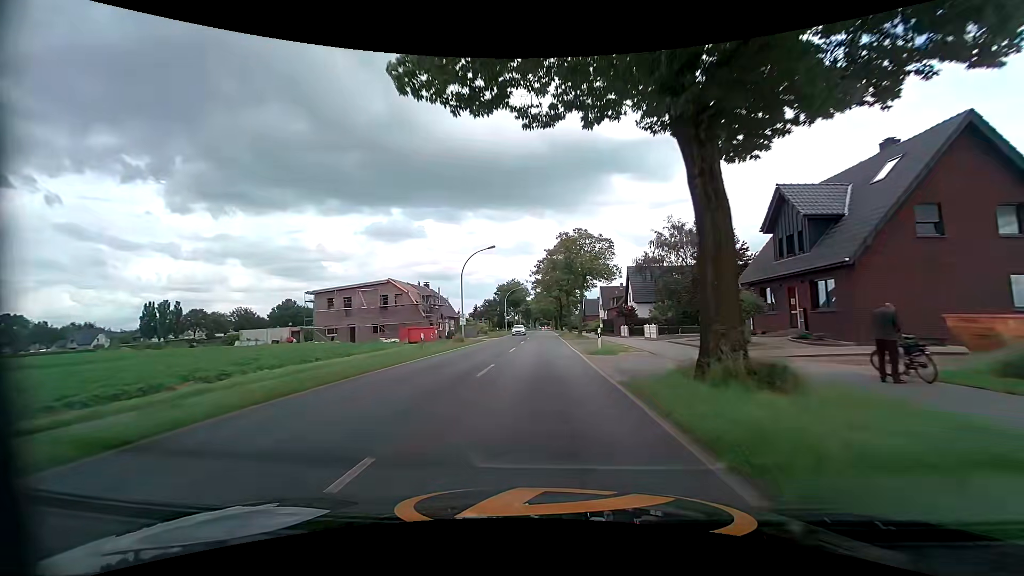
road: tertiary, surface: asphalt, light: Day
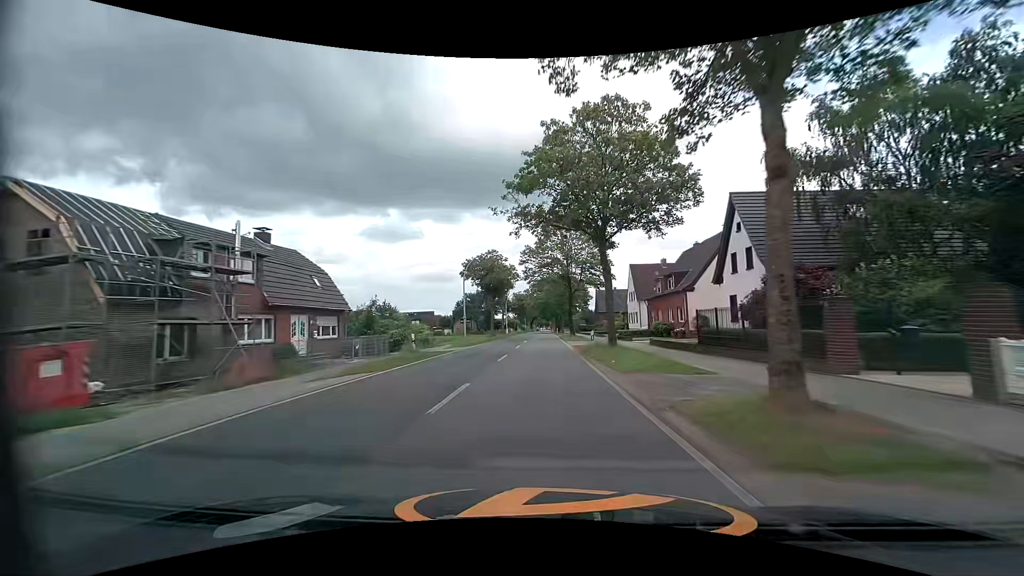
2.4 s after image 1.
(0.0, +40.9) m; 0°
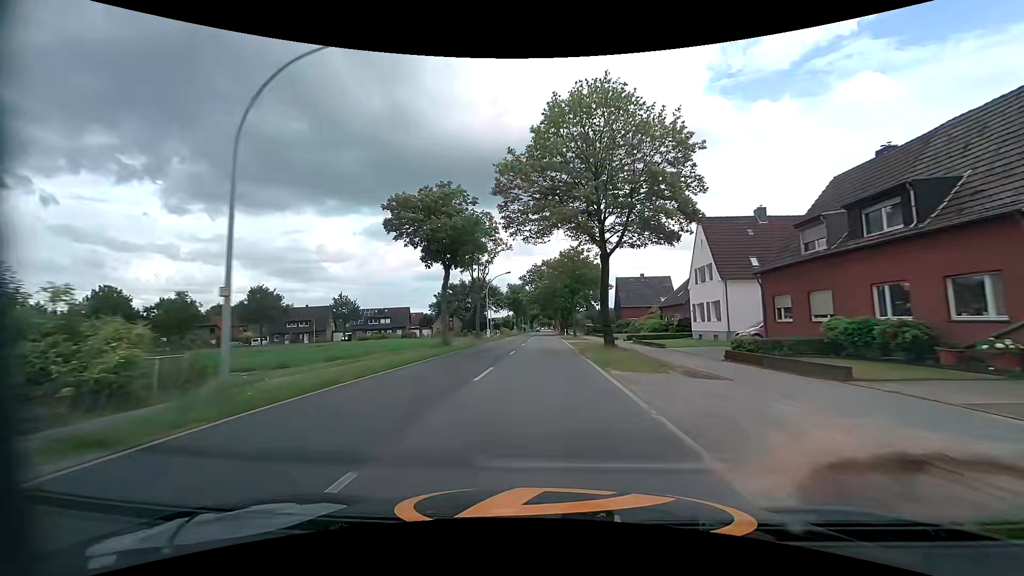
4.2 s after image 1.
(0.0, +30.8) m; 0°
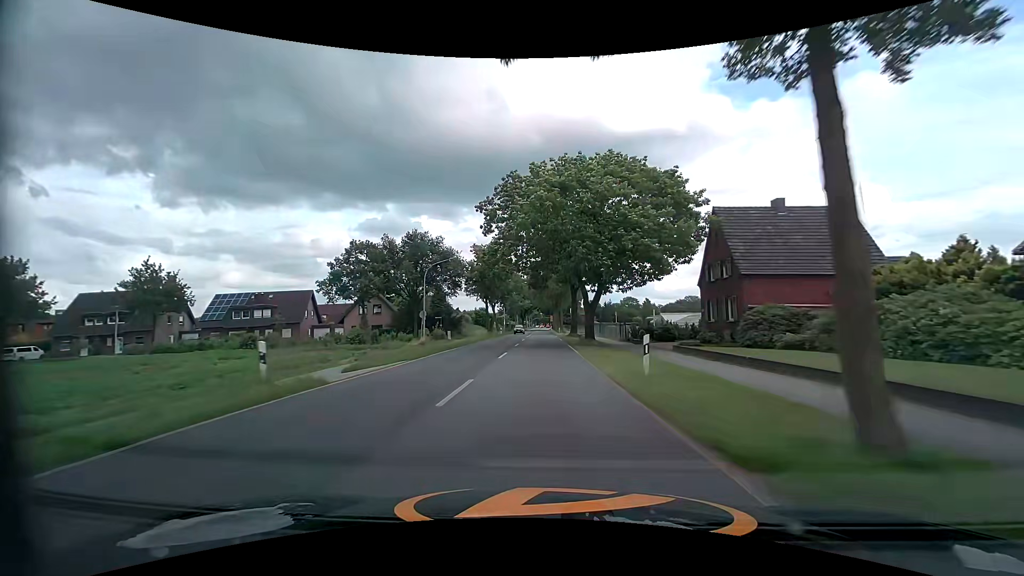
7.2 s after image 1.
(+0.4, +51.8) m; +1°
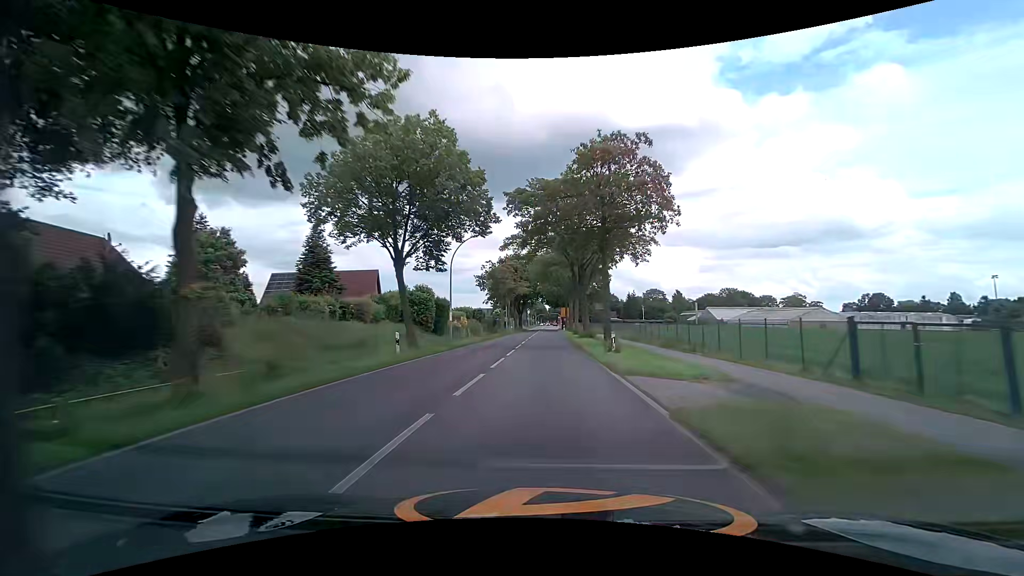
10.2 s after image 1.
(-0.4, +52.5) m; -1°
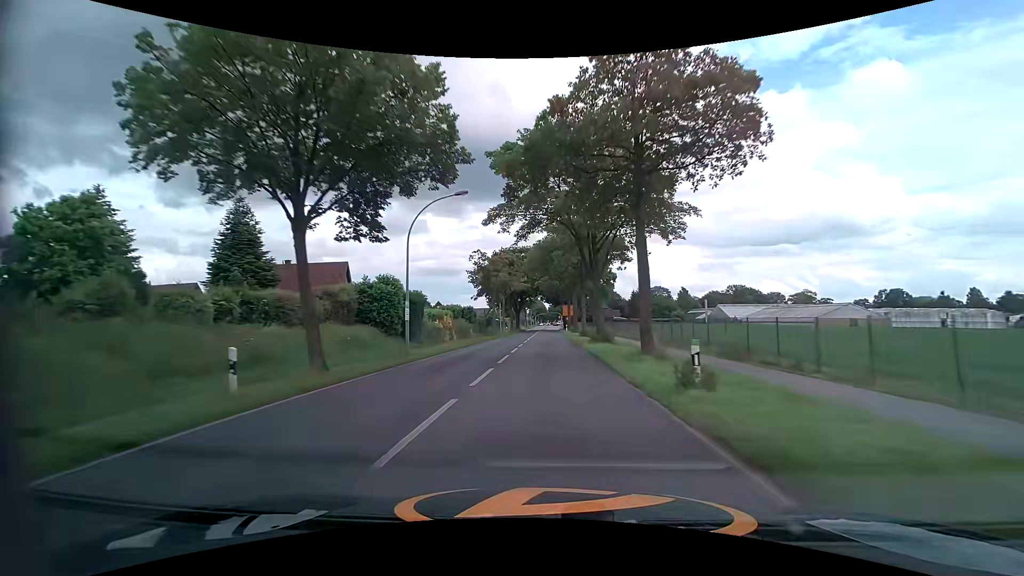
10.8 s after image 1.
(0.0, +10.3) m; 0°
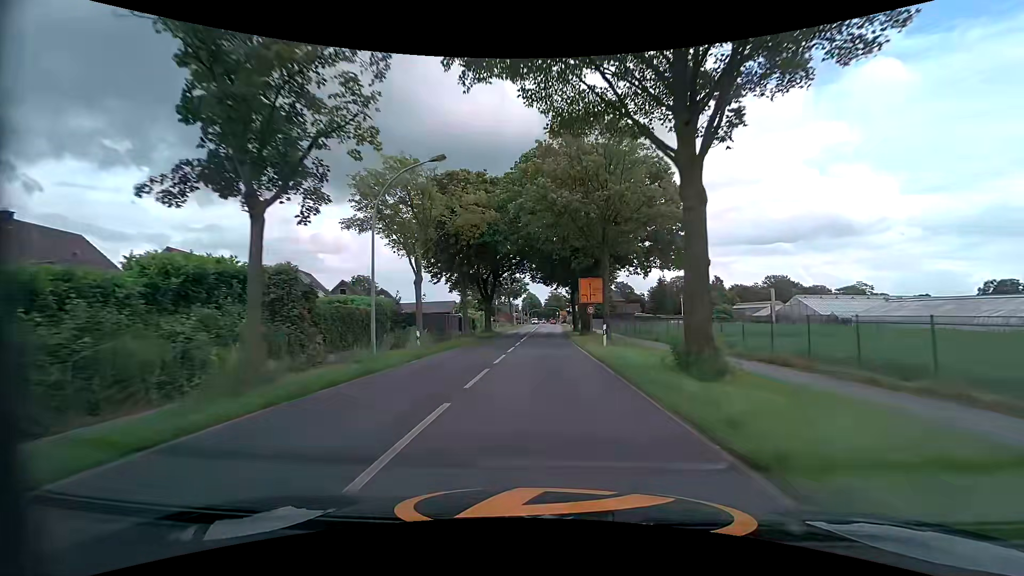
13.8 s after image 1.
(+0.2, +48.3) m; +1°
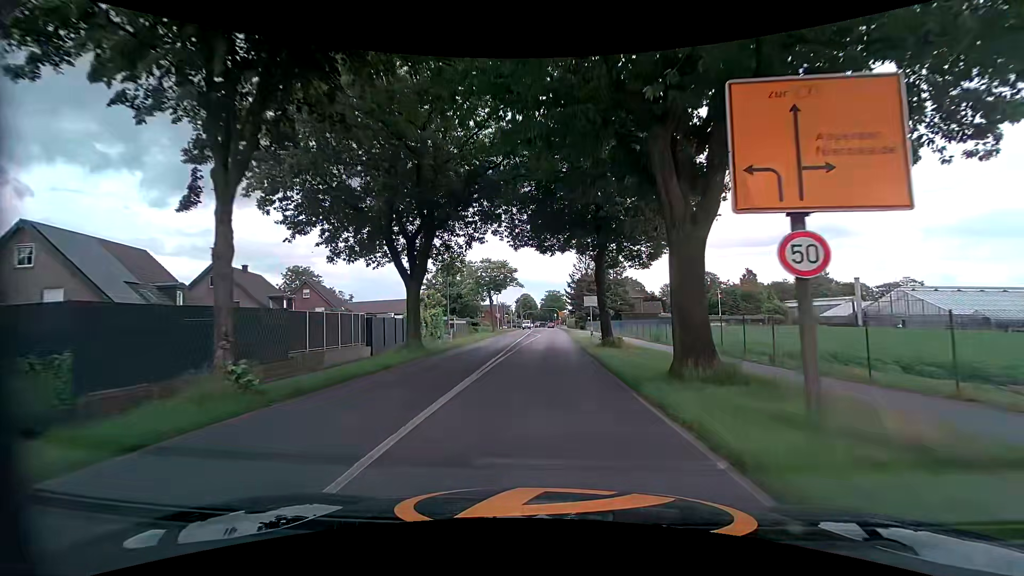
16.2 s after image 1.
(+0.1, +30.2) m; 0°
